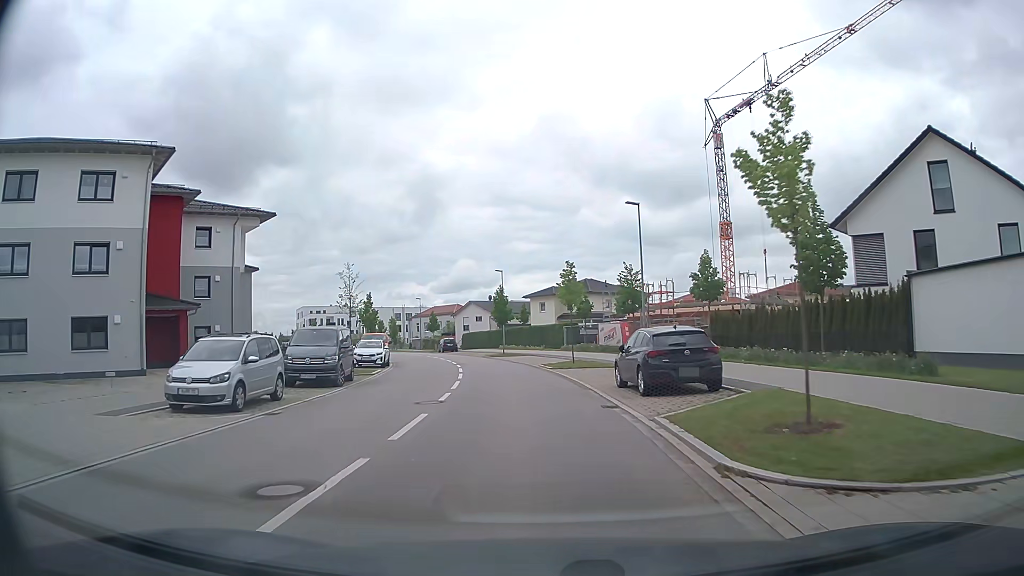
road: tertiary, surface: asphalt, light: Day
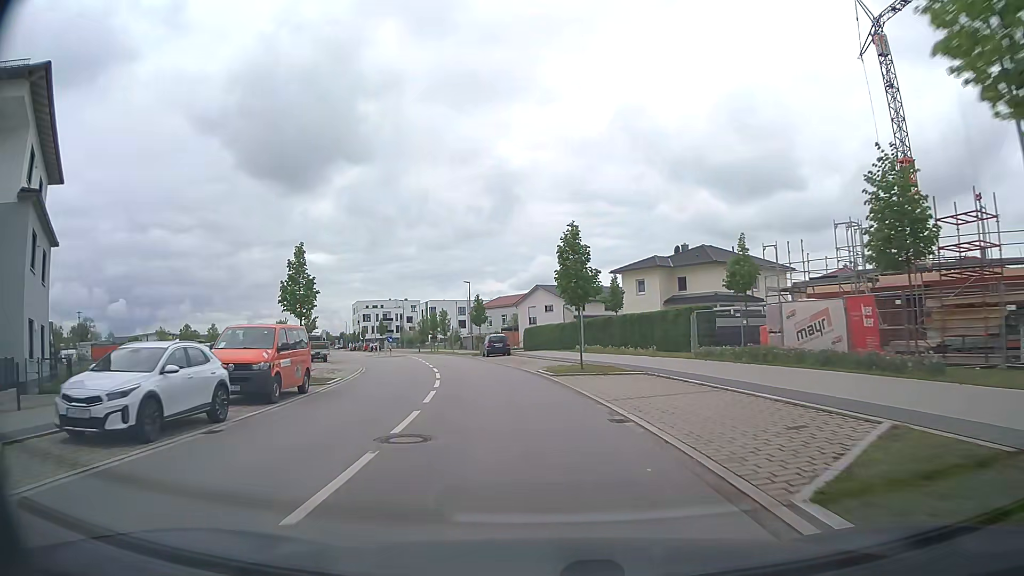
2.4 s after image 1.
(-1.5, +27.1) m; -7°
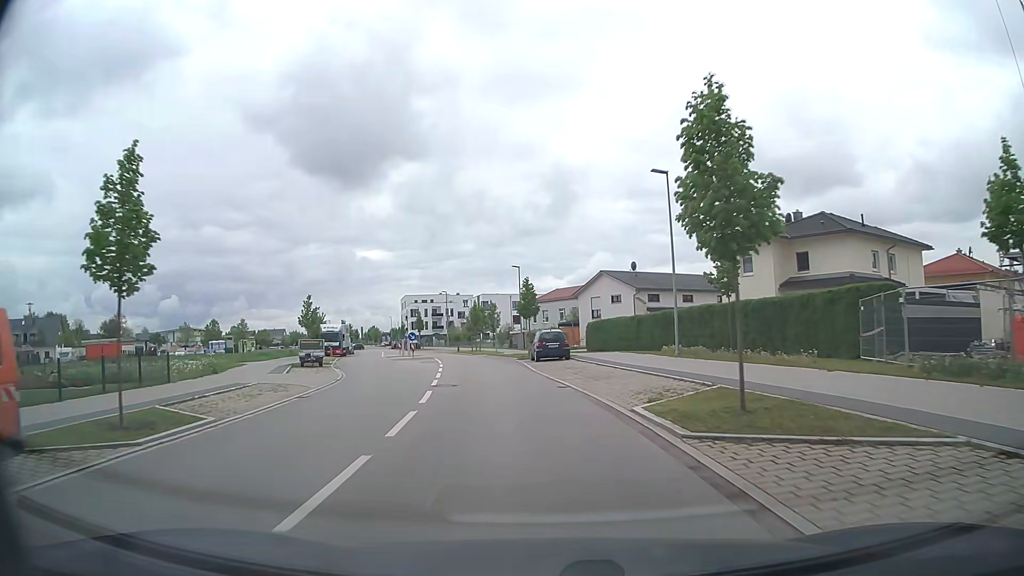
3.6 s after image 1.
(-0.5, +14.2) m; -4°
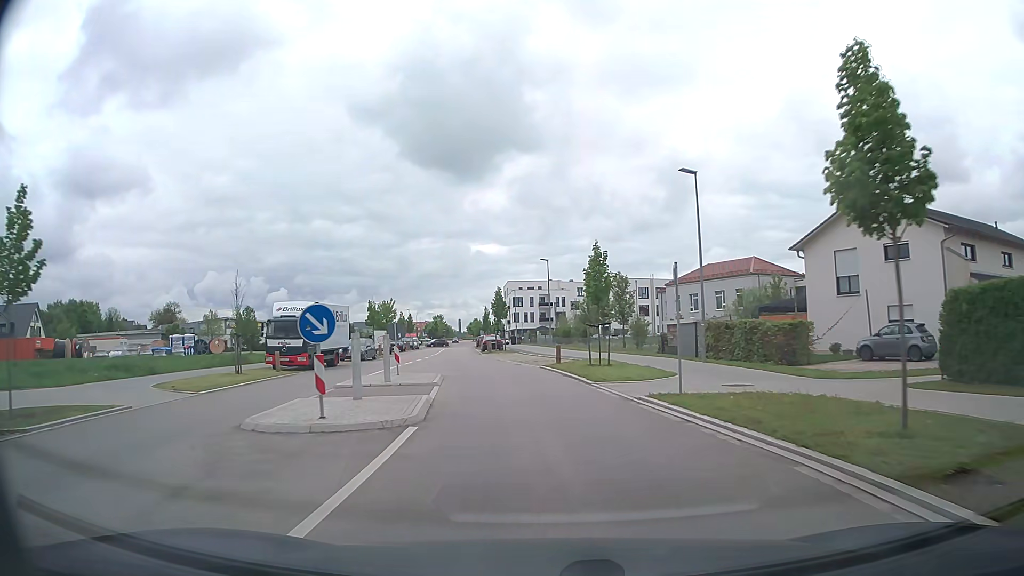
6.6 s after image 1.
(-4.0, +36.6) m; -10°
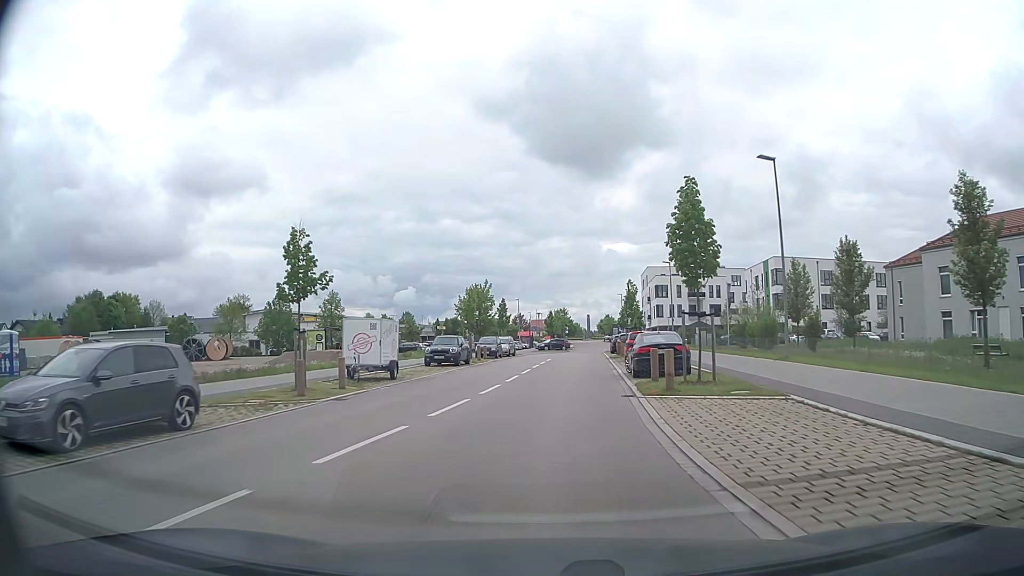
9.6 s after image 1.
(-3.6, +36.8) m; -11°
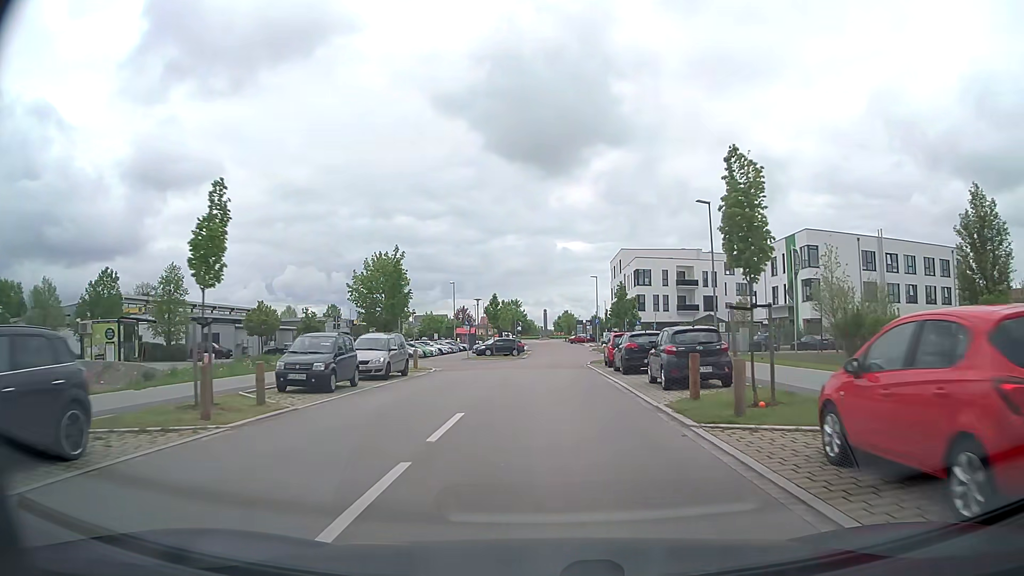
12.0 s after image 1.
(+0.9, +29.8) m; +4°
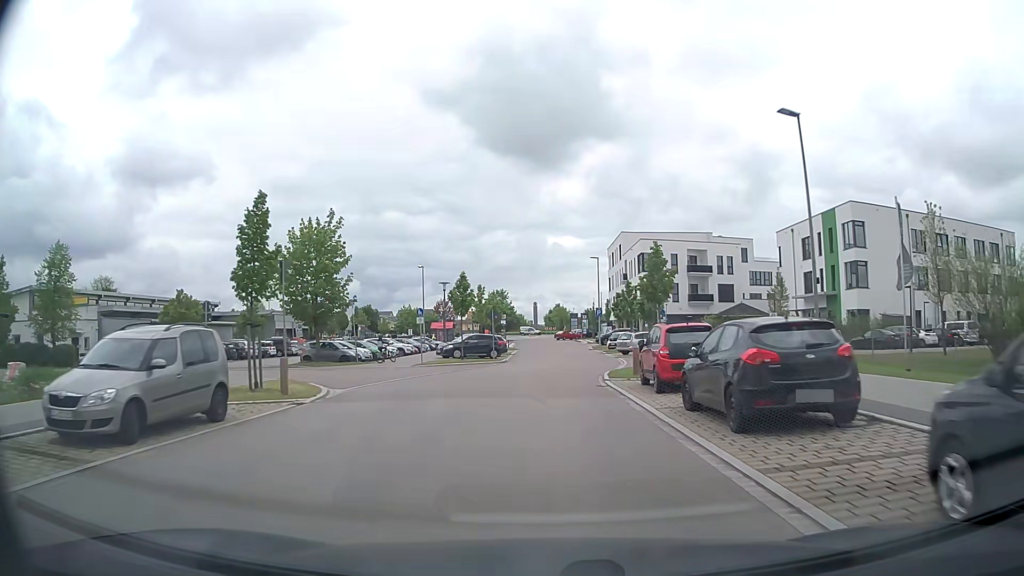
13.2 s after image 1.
(+0.1, +14.6) m; +1°
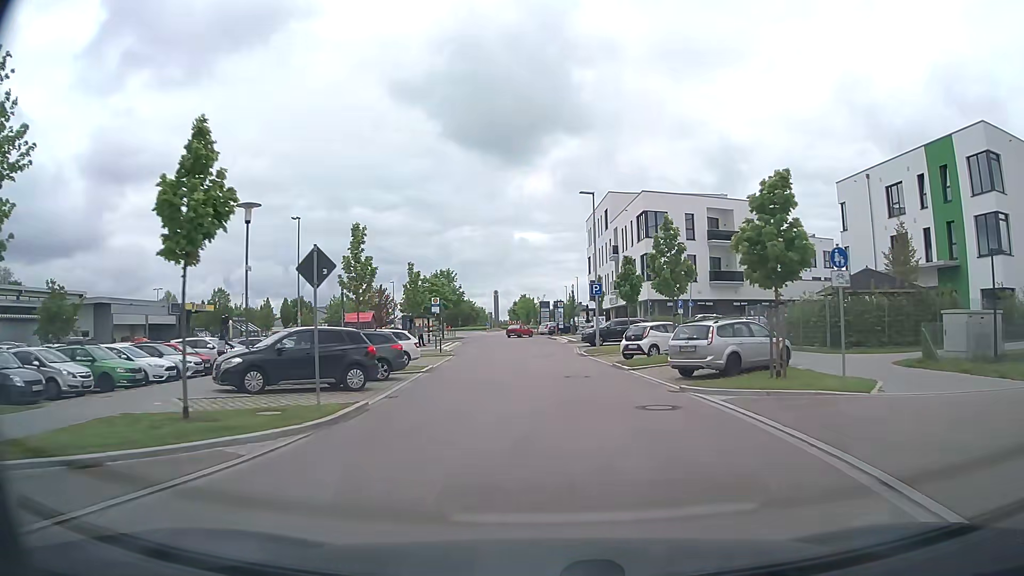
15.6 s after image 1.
(+0.4, +26.8) m; +2°
(0, +10) (0, +20) (0, +30) (0, +40) (0, +50) (-1, +60) (-2, +70) (-3, +80) (-4, +90) (-4, +100) m
